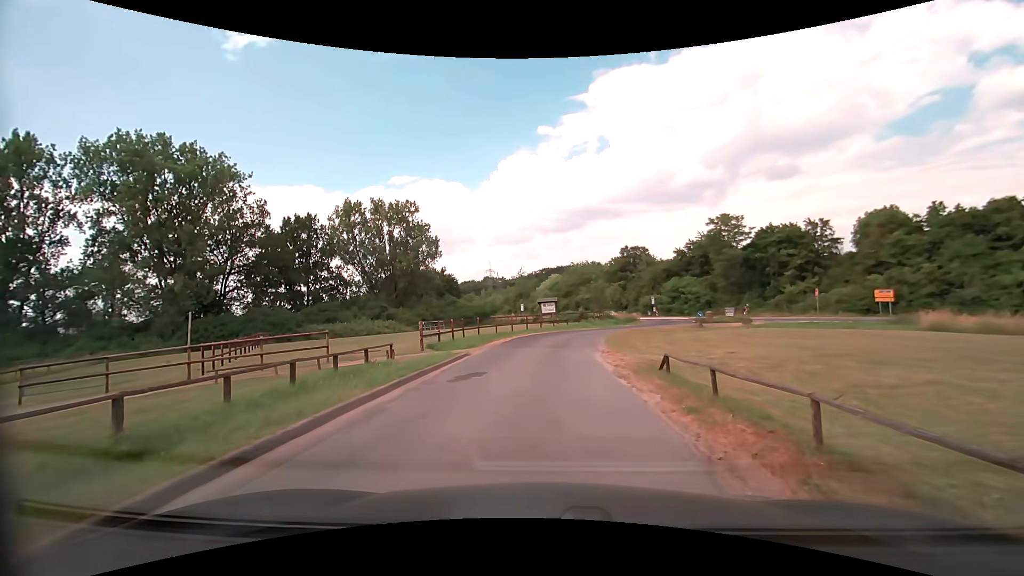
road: service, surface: paved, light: Day
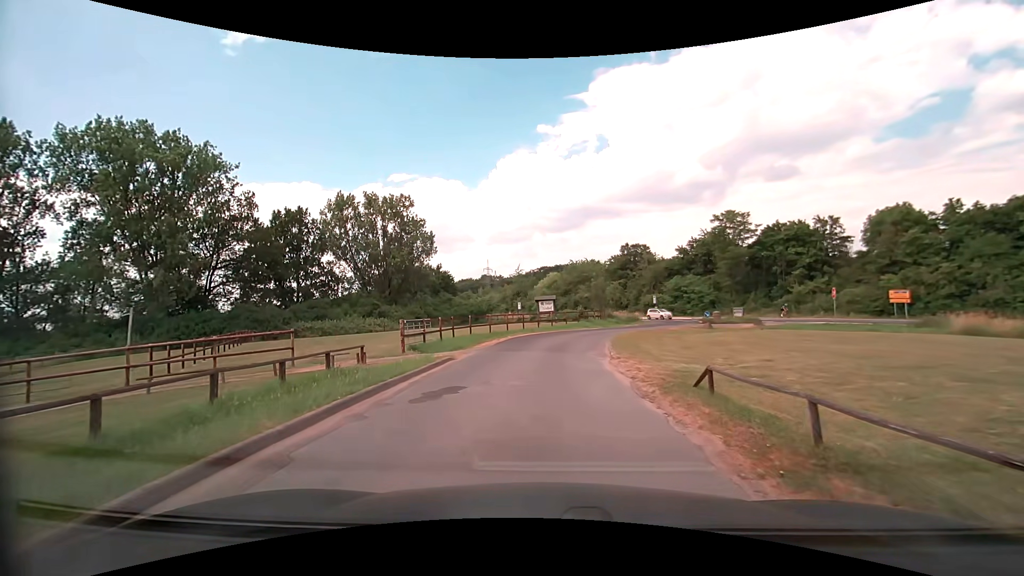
(0.0, +3.0) m; +1°
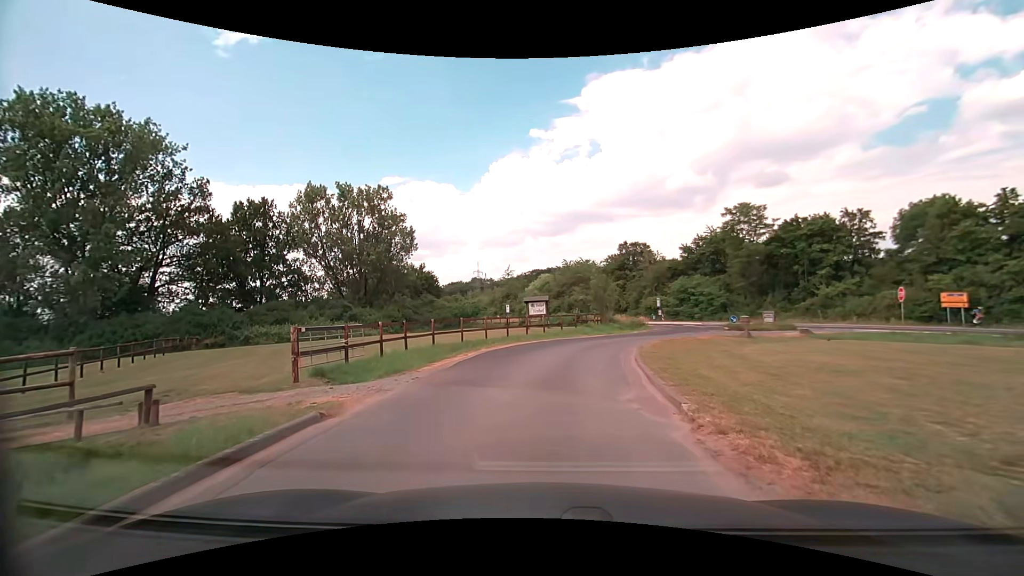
(+0.1, +8.9) m; -1°
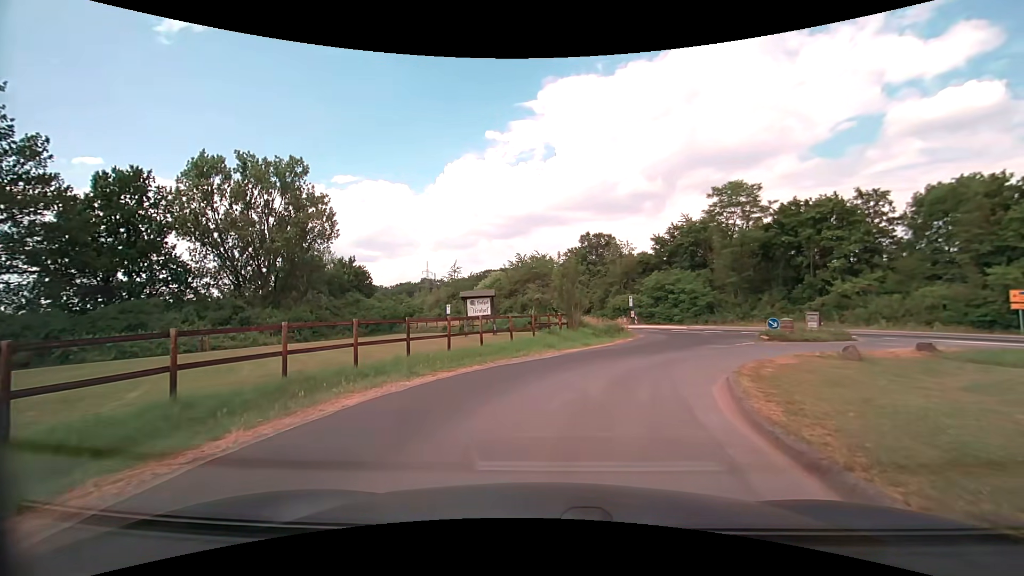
(+1.0, +14.7) m; +7°
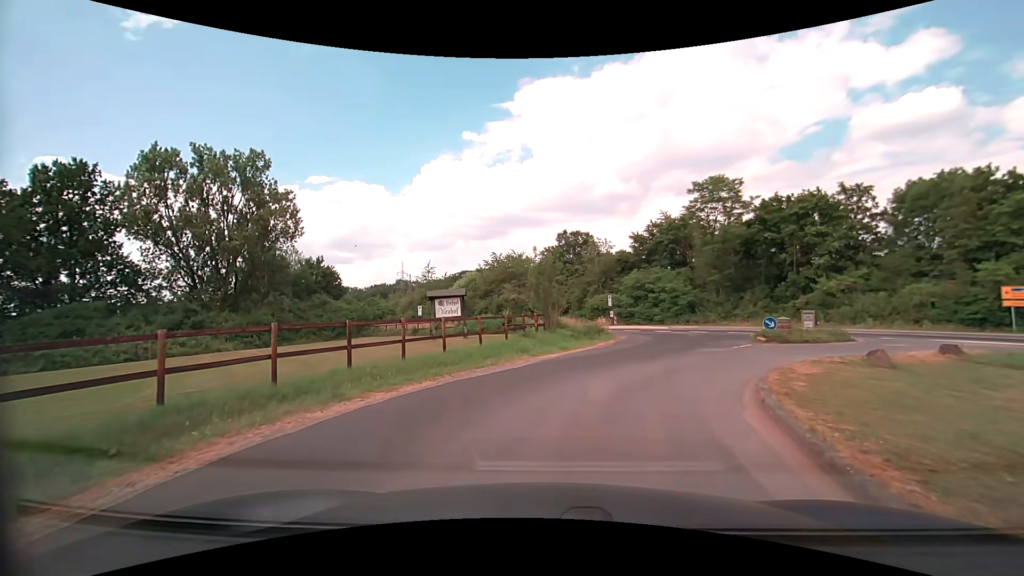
(+0.1, +2.9) m; +3°
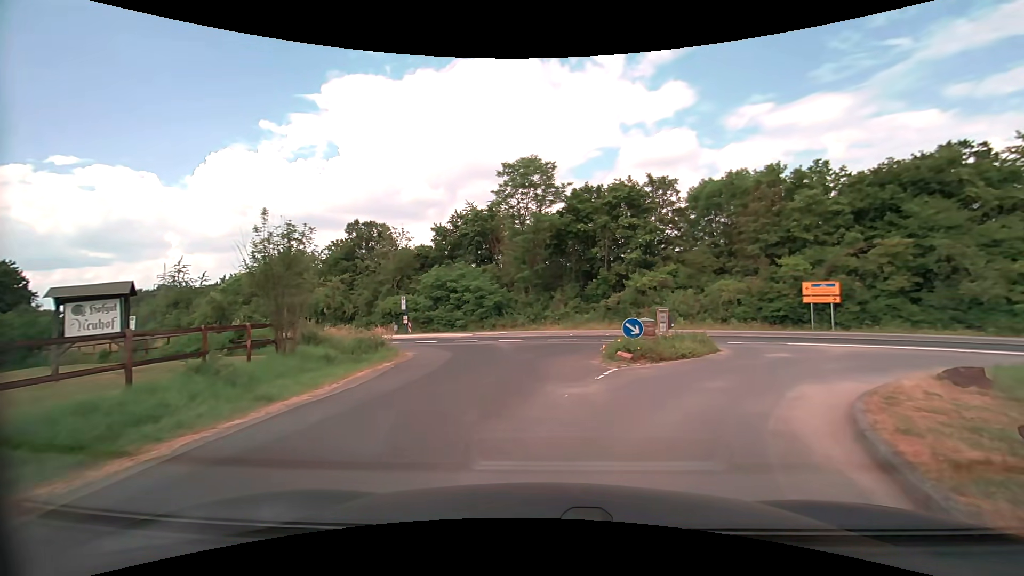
(+1.8, +11.5) m; +22°
(+2, +10) (+9, +17) (+19, +19) (+28, +17) (+37, +12) (+46, +8) (+55, +3) (+64, -1) (+73, -6) (+81, -11) m
